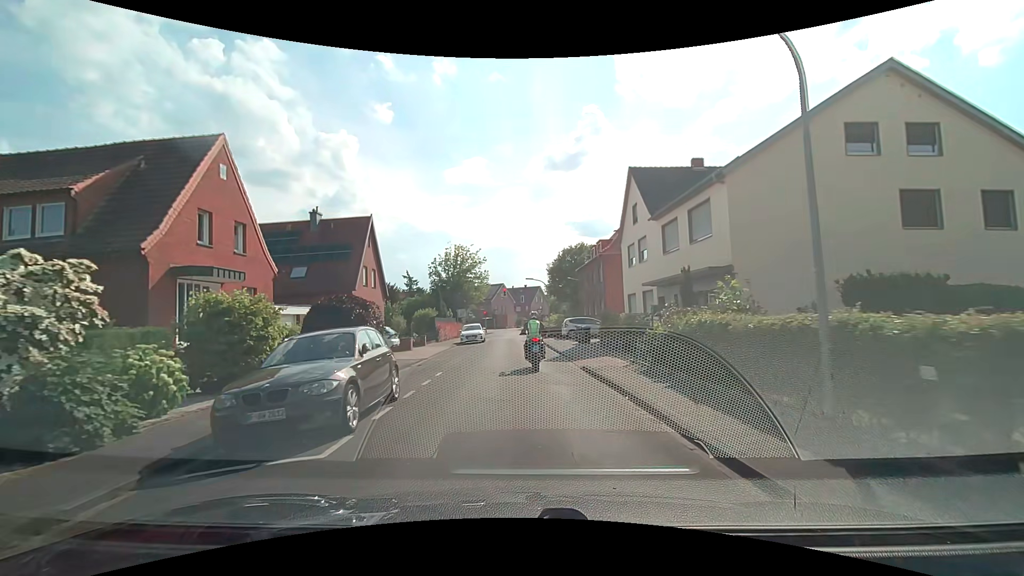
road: residential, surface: asphalt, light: Day
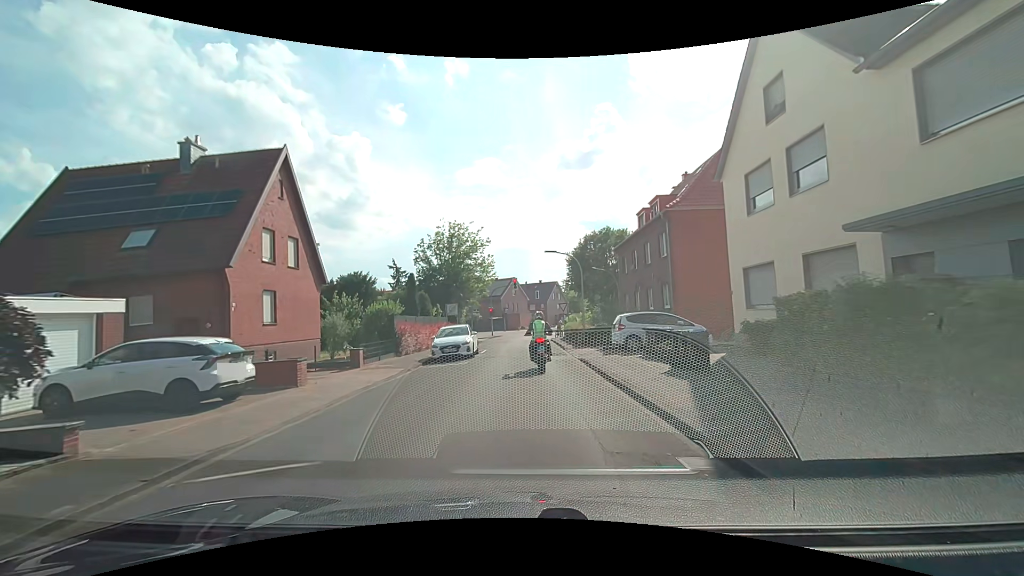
(-0.3, +16.3) m; -2°
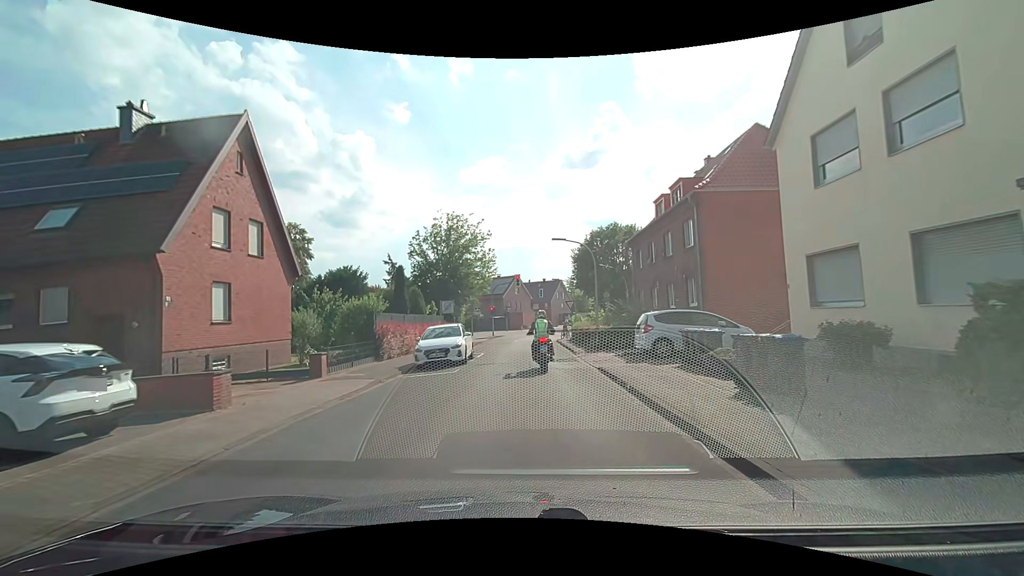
(0.0, +3.8) m; 0°
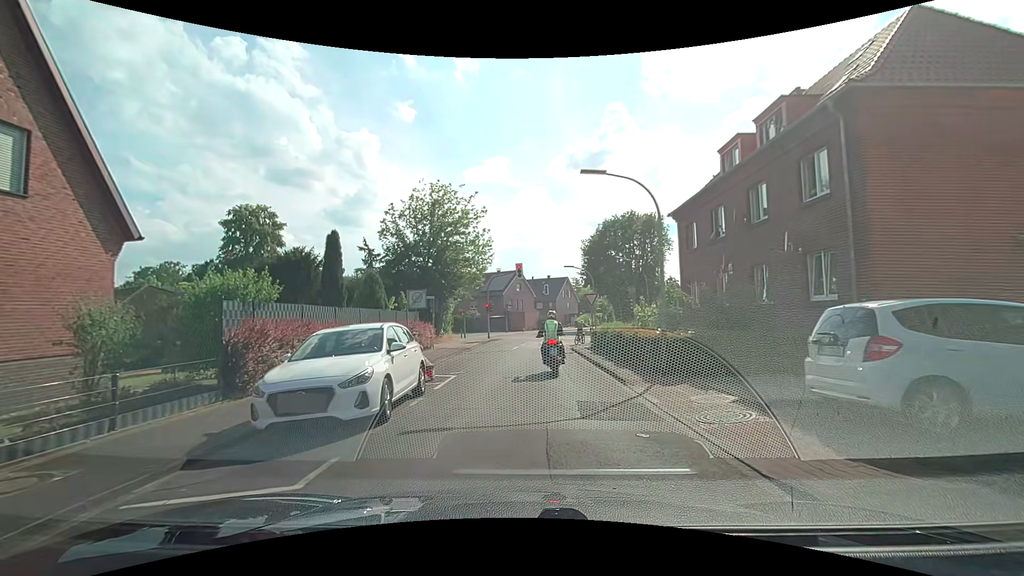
(-0.1, +10.3) m; 0°
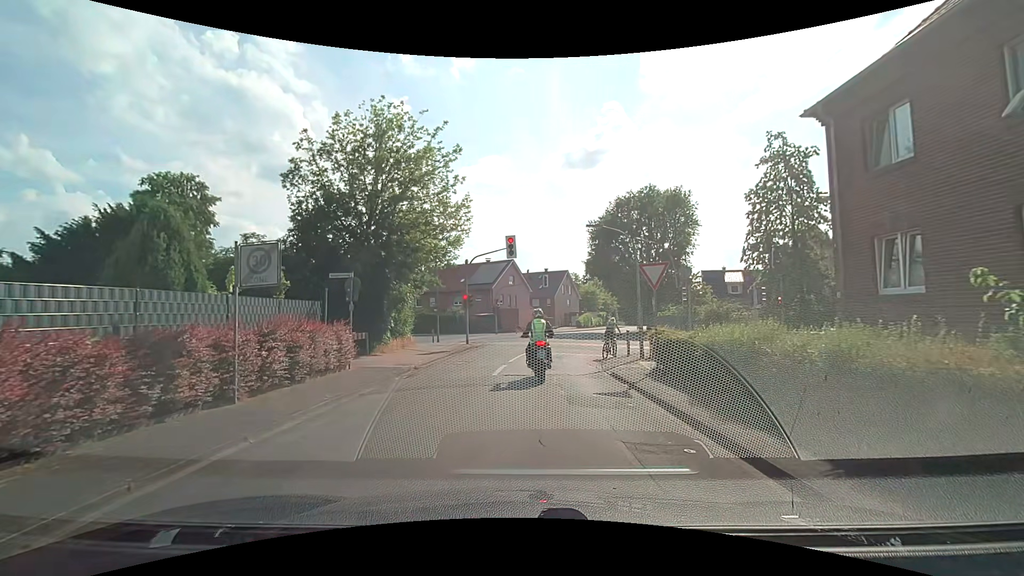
(-0.2, +13.6) m; -2°
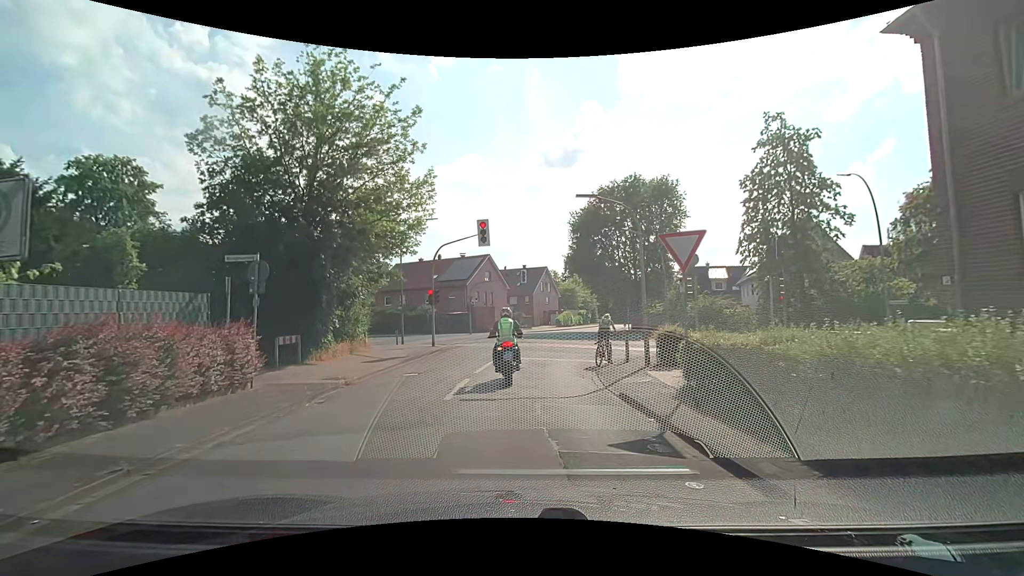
(+0.1, +4.4) m; +5°
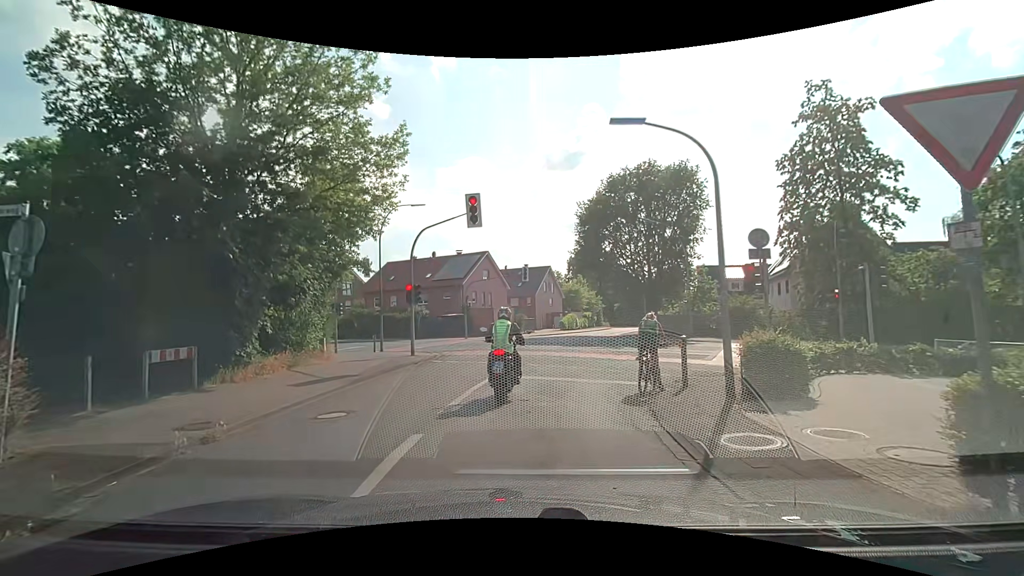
(0.0, +5.7) m; -2°
